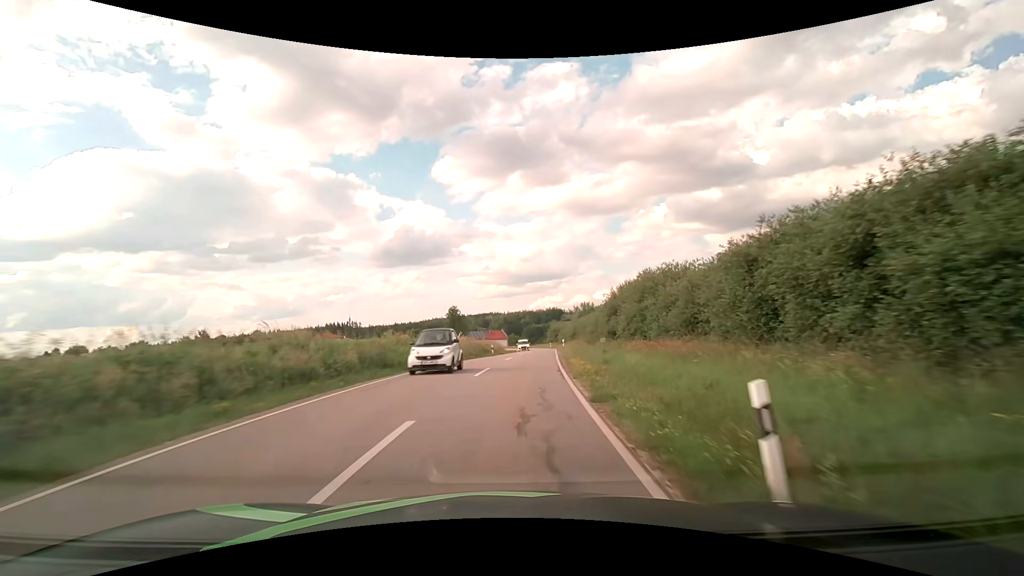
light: Day
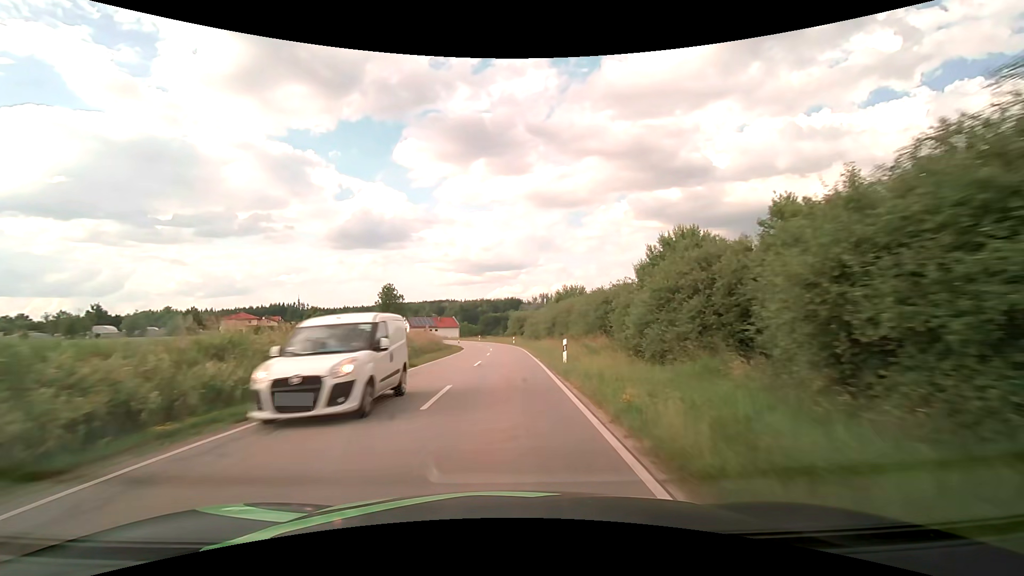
(+1.6, +30.6) m; +5°
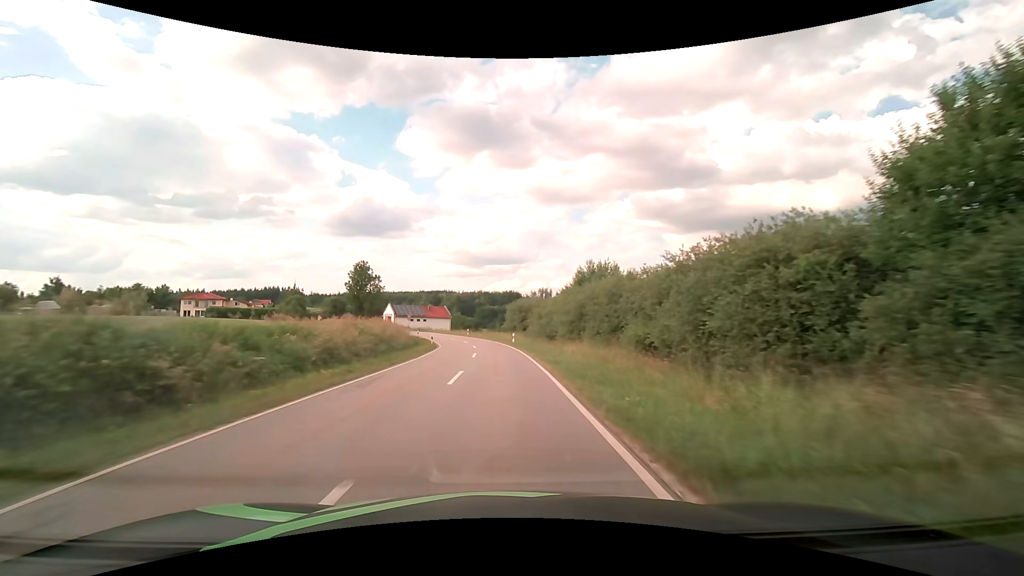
(+0.1, +20.5) m; +1°
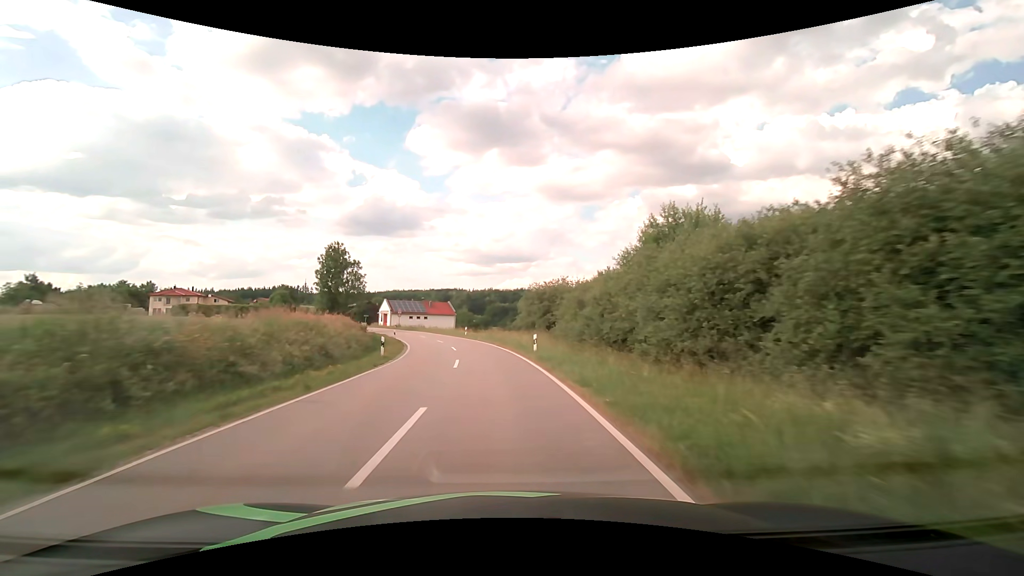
(-0.1, +20.0) m; -1°
